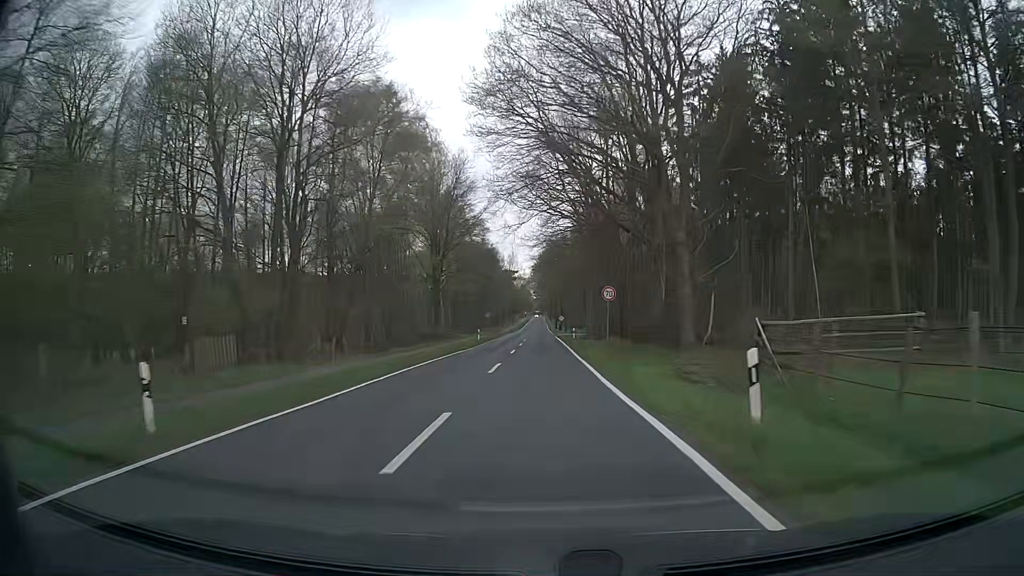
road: secondary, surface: asphalt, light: Day
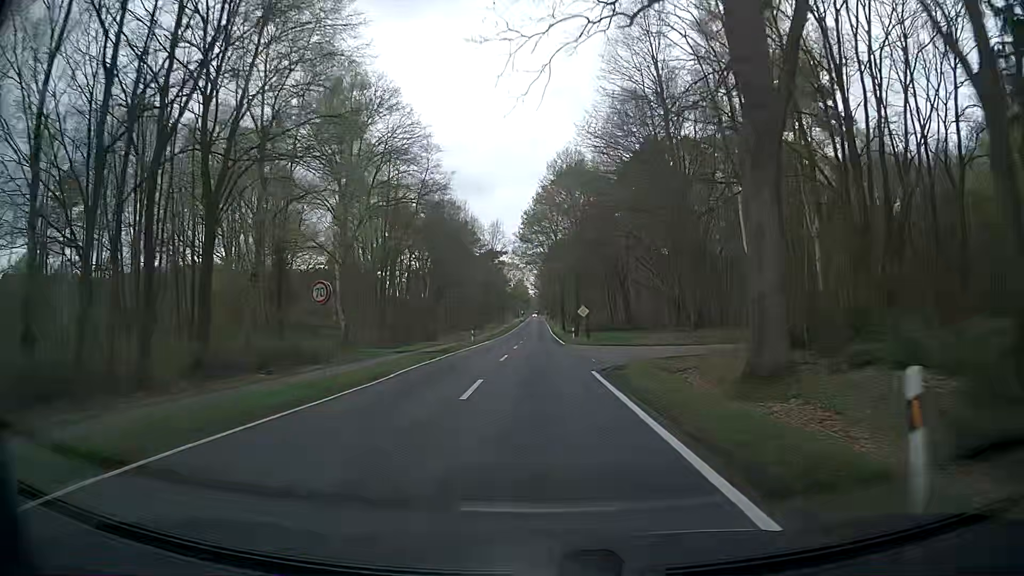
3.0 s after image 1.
(+0.1, +54.1) m; 0°
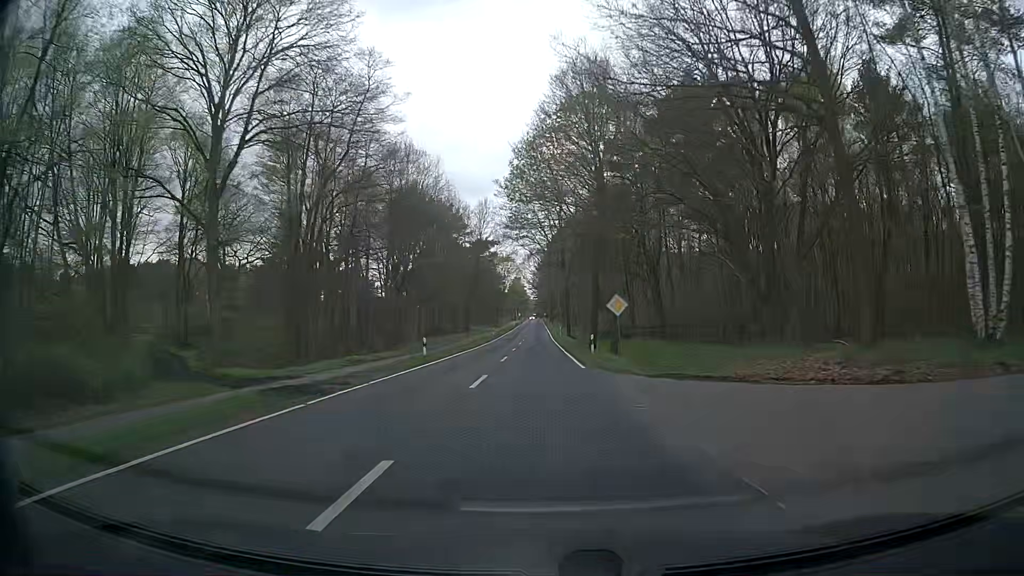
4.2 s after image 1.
(-0.2, +21.5) m; 0°
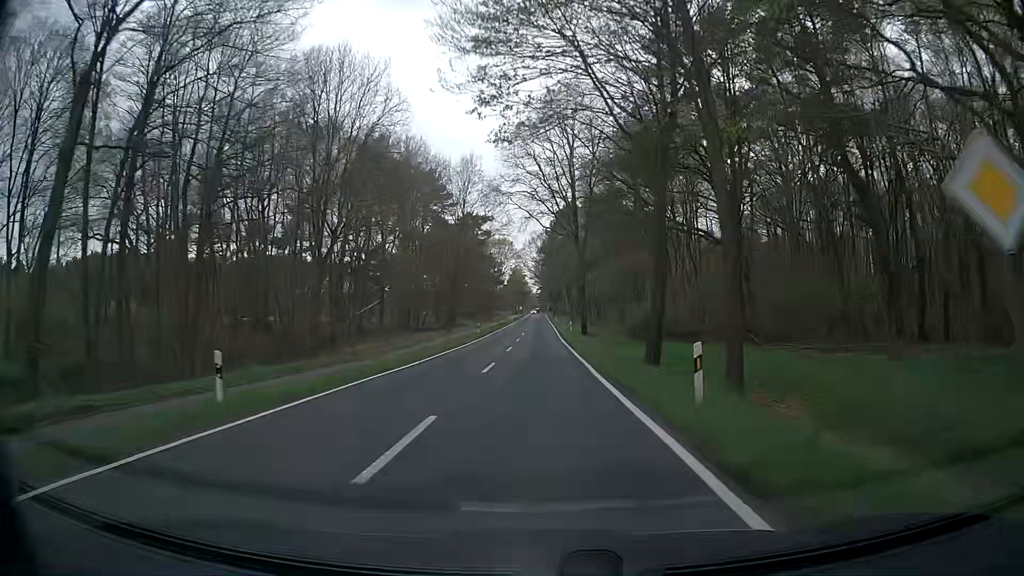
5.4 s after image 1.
(0.0, +21.5) m; 0°
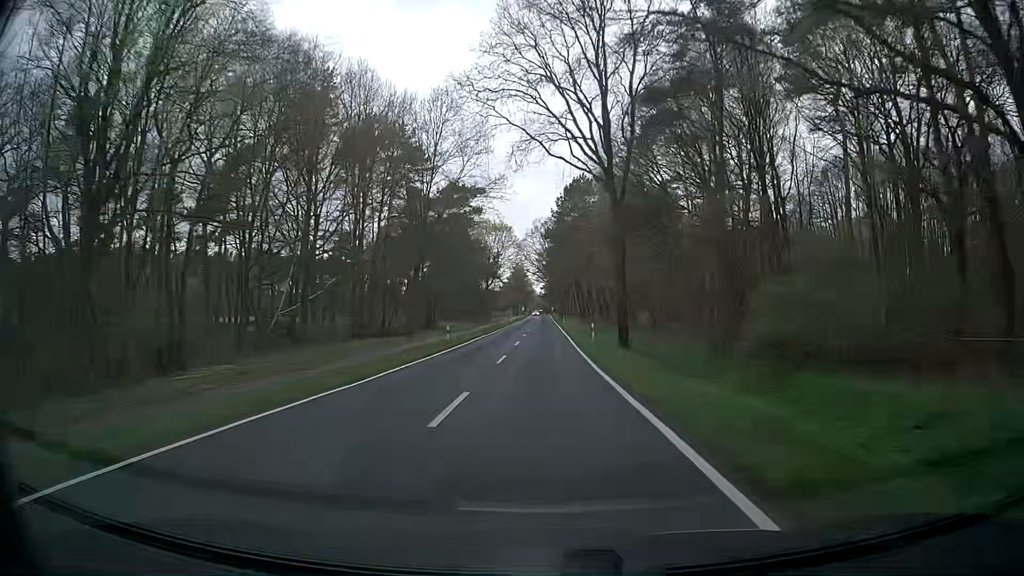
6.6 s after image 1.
(-0.1, +21.5) m; -1°
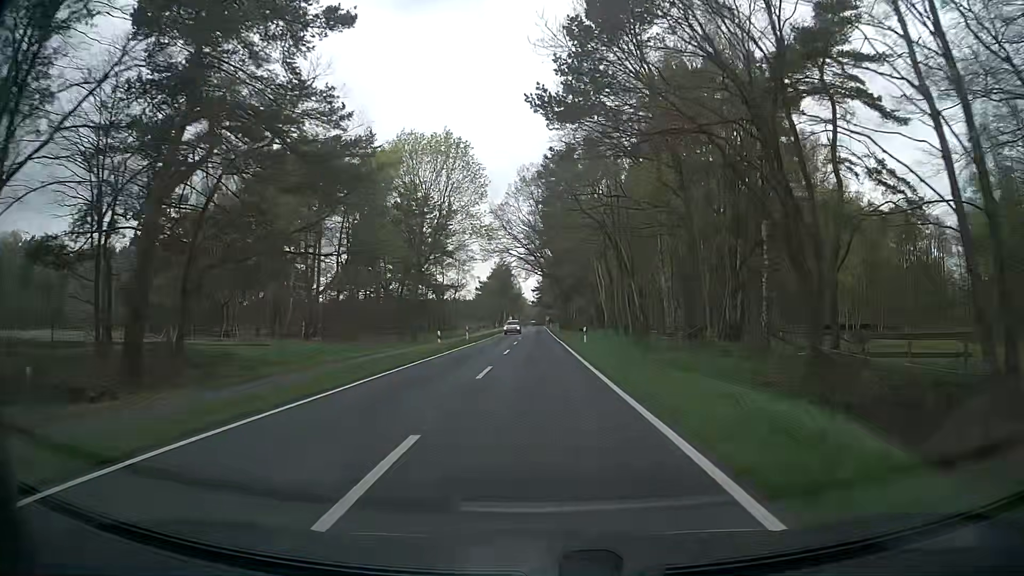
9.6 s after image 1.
(+0.4, +53.5) m; 0°
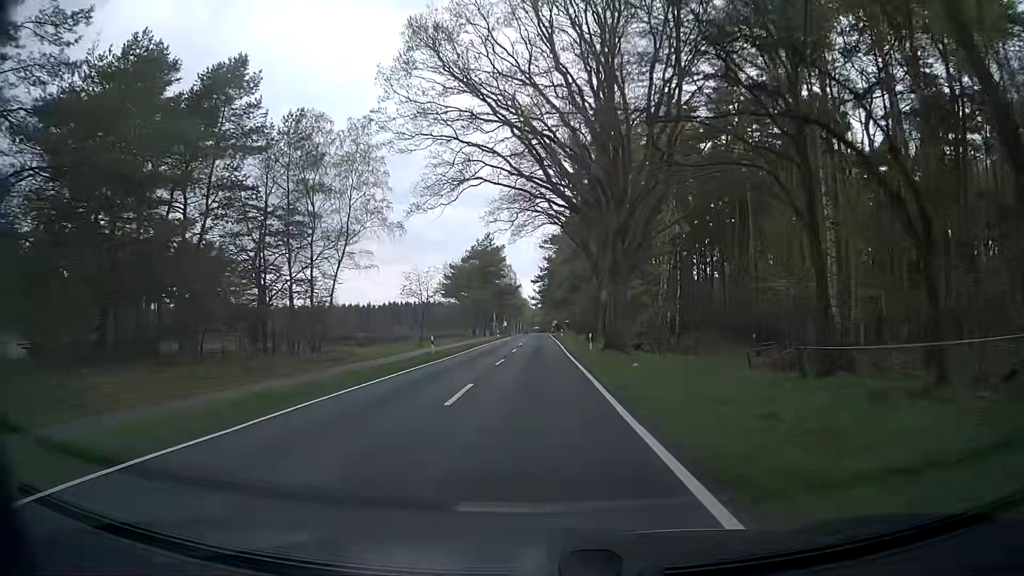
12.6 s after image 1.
(+0.6, +53.3) m; 0°
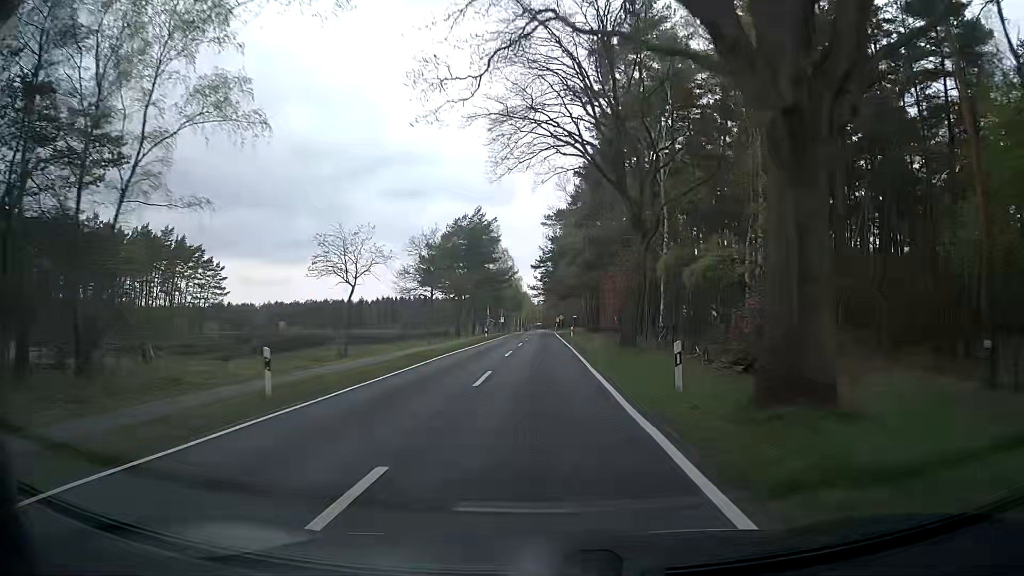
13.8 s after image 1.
(+0.2, +21.4) m; +1°
(0, +10) (0, +20) (0, +30) (0, +40) (0, +50) (0, +60) (0, +70) (0, +80) (0, +90) (0, +100) m
